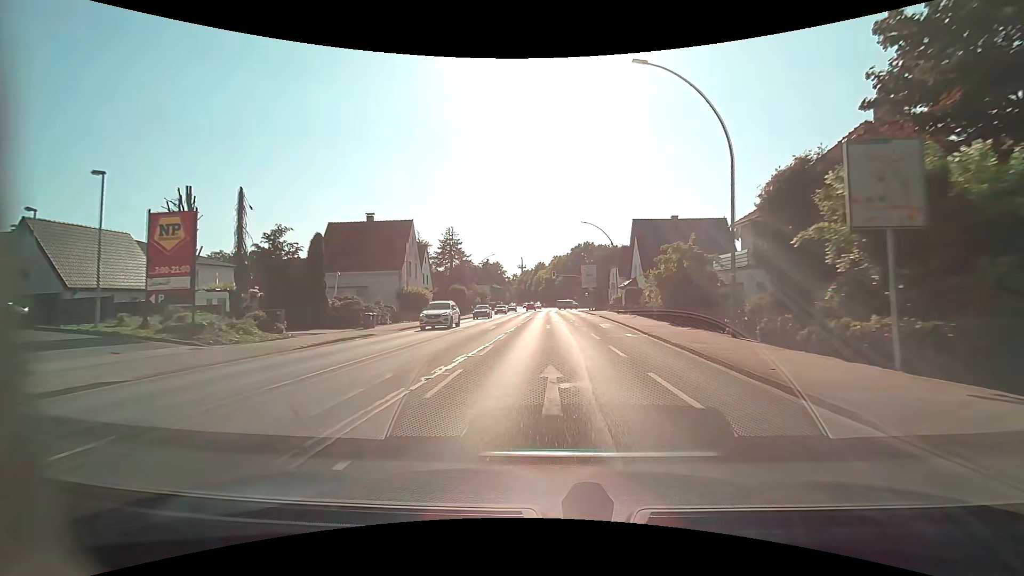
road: primary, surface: asphalt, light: Day
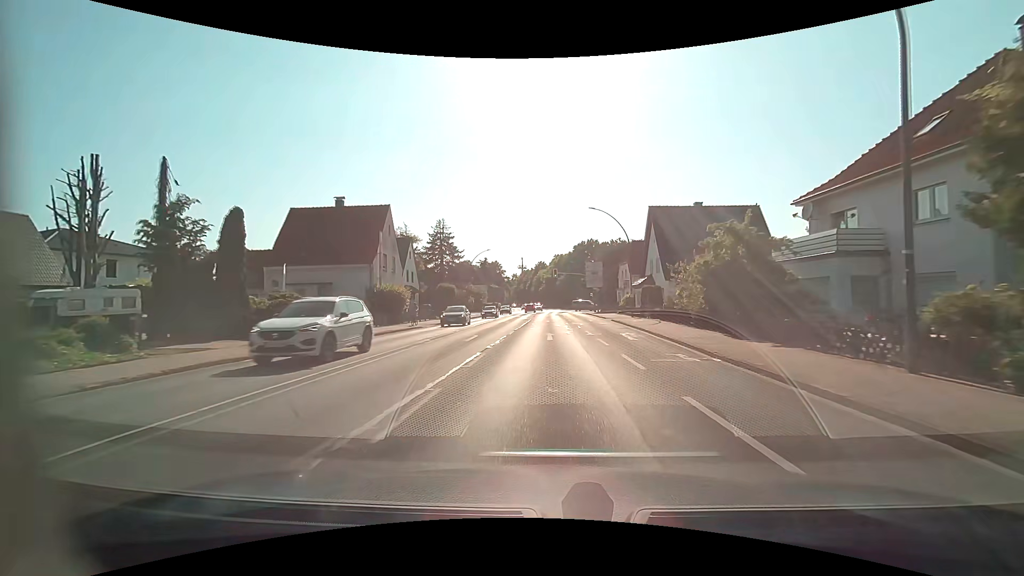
(0.0, +8.2) m; 0°
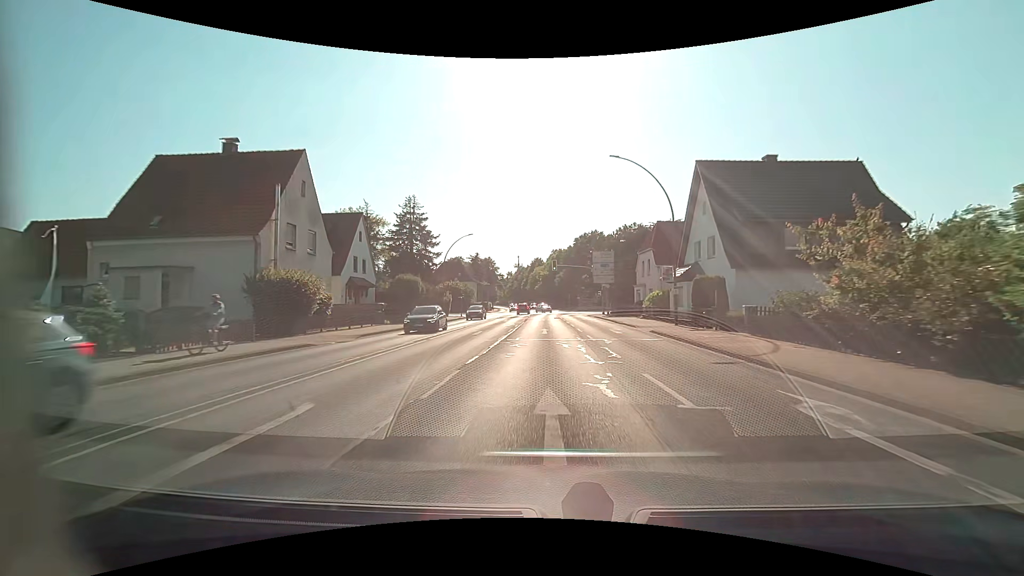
(0.0, +15.6) m; 0°
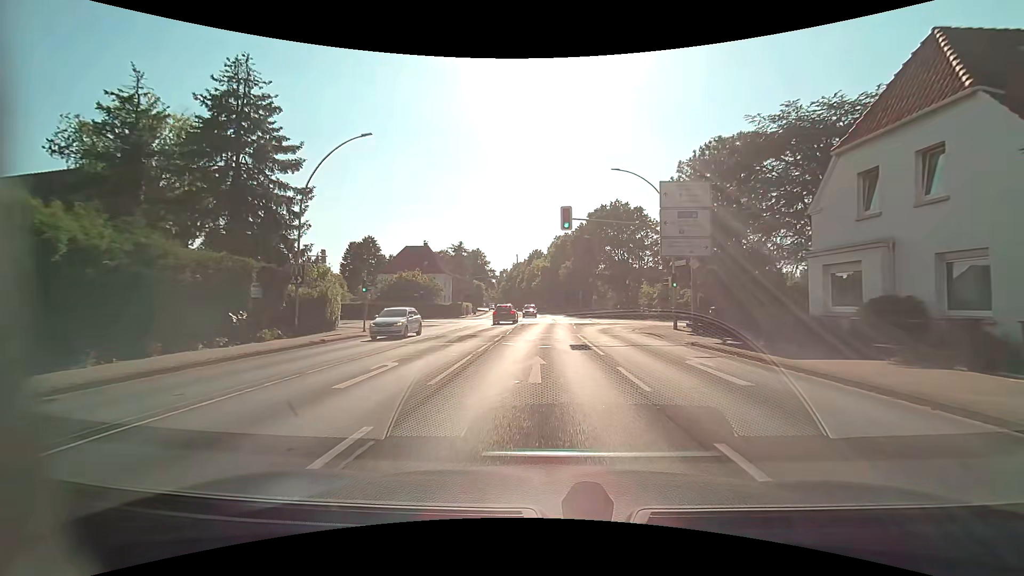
(0.0, +34.6) m; 0°
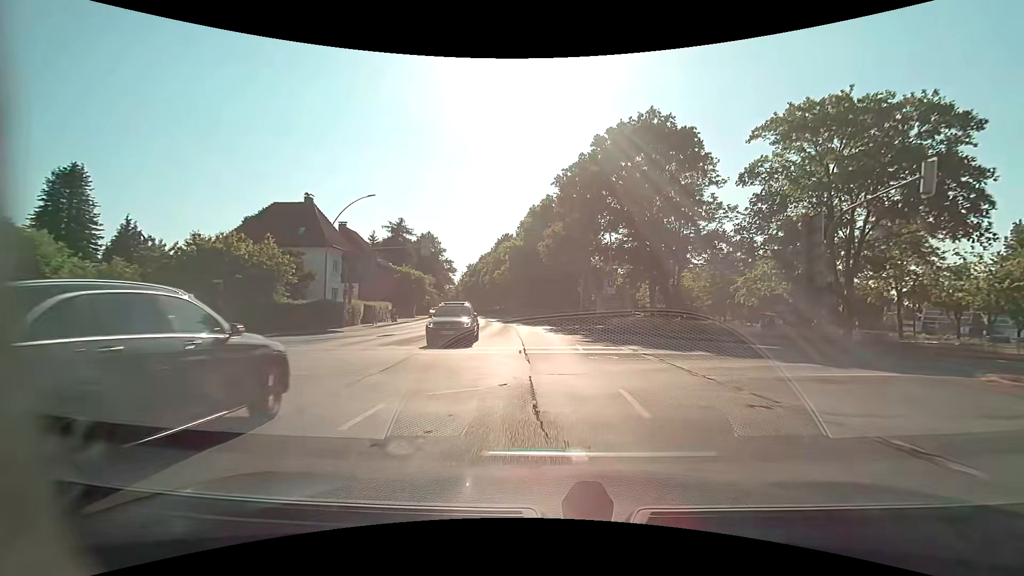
(+0.6, +38.1) m; +3°
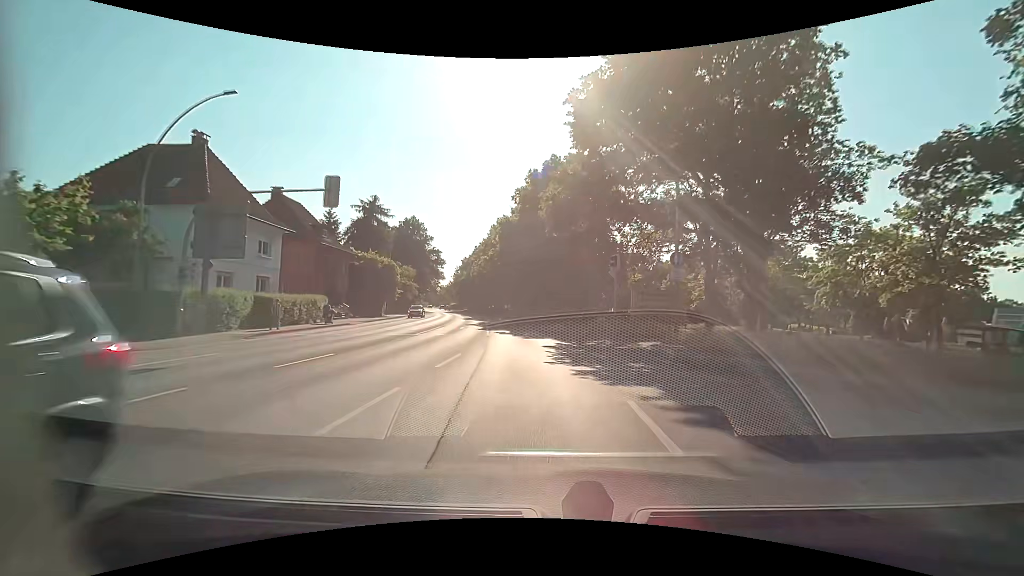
(0.0, +17.6) m; 0°
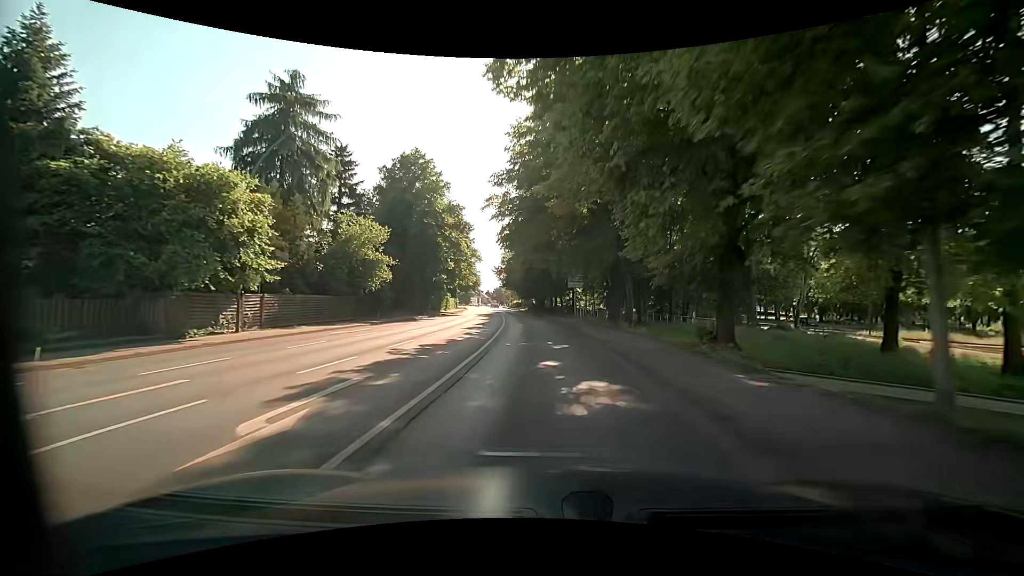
(-3.3, +46.0) m; -9°
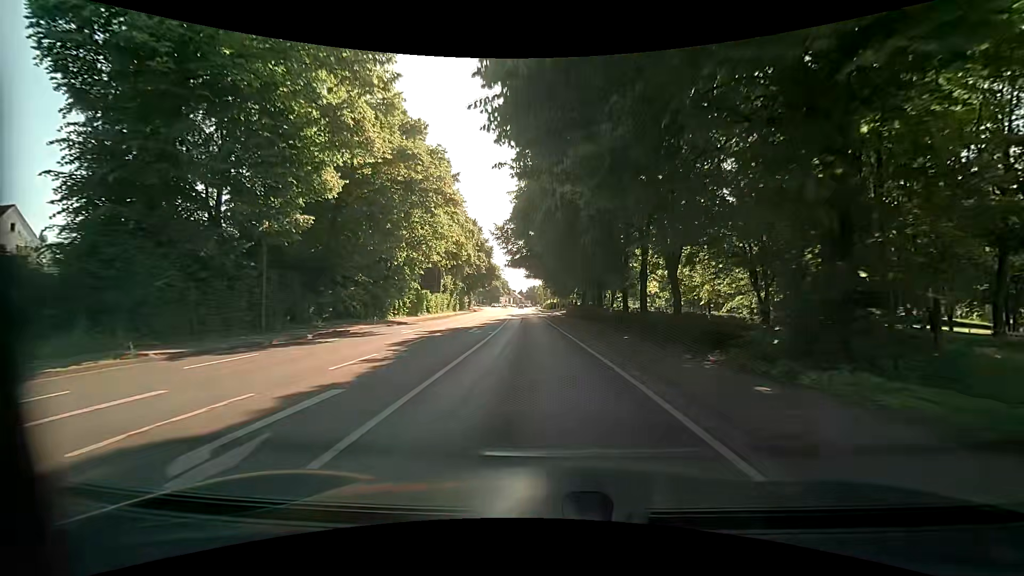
(-1.3, +41.5) m; -4°
(0, +10) (0, +20) (-1, +30) (-1, +40) (-2, +50) (-2, +60) (-3, +70) (-3, +80) (-4, +90) (-4, +100) m
